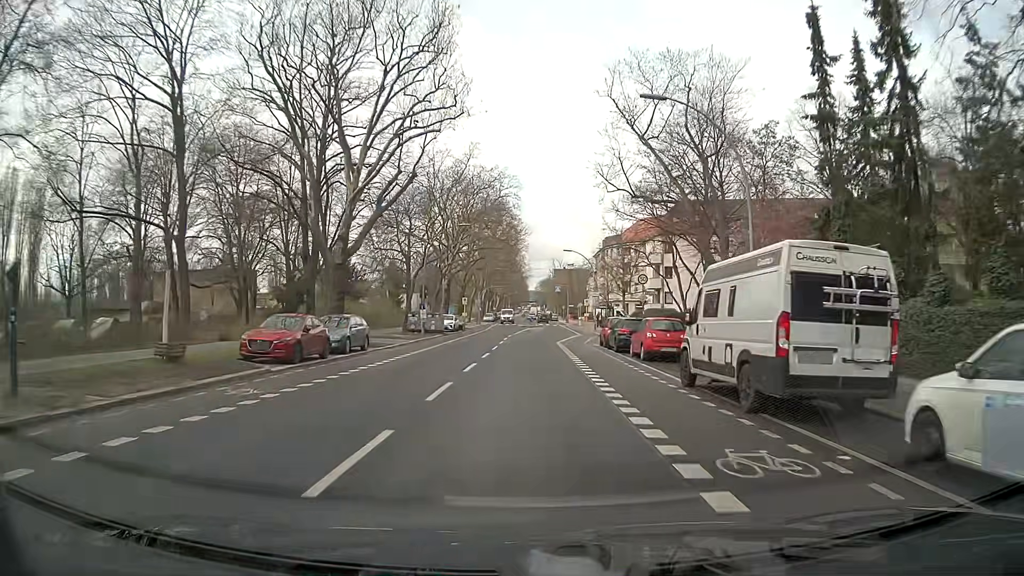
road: secondary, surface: asphalt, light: Day
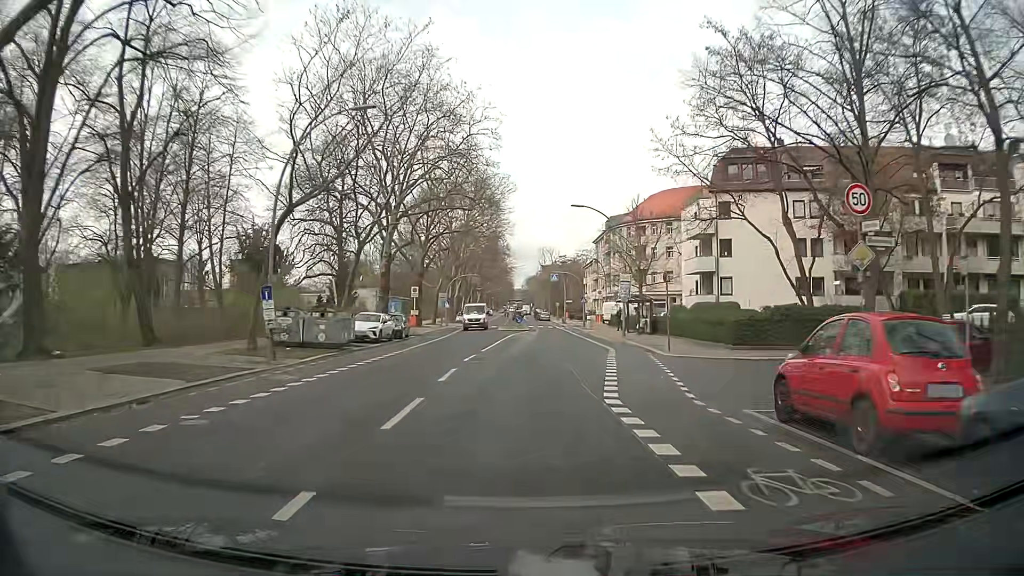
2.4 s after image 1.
(+0.5, +26.6) m; +2°
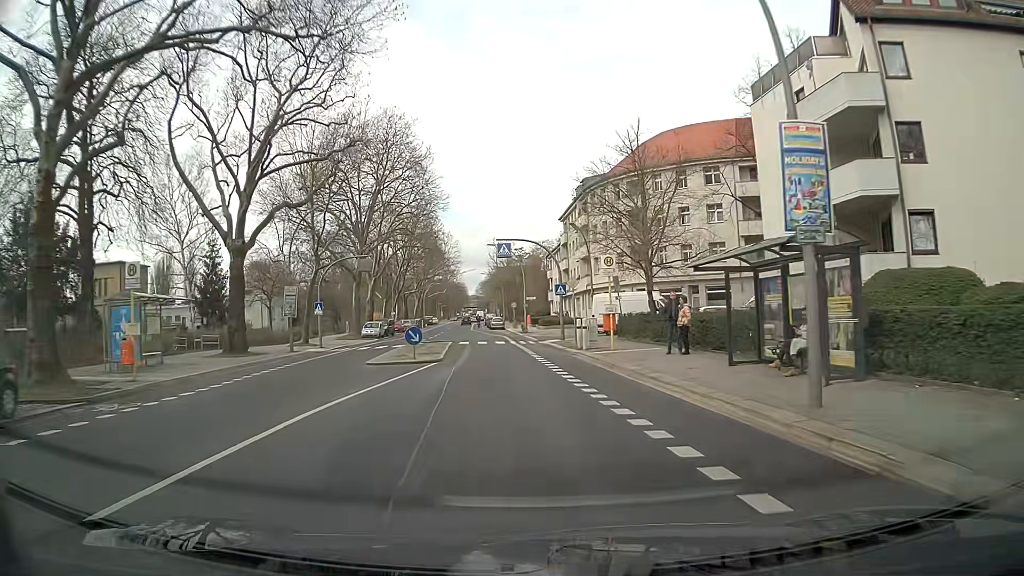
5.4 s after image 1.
(+1.3, +31.8) m; +4°
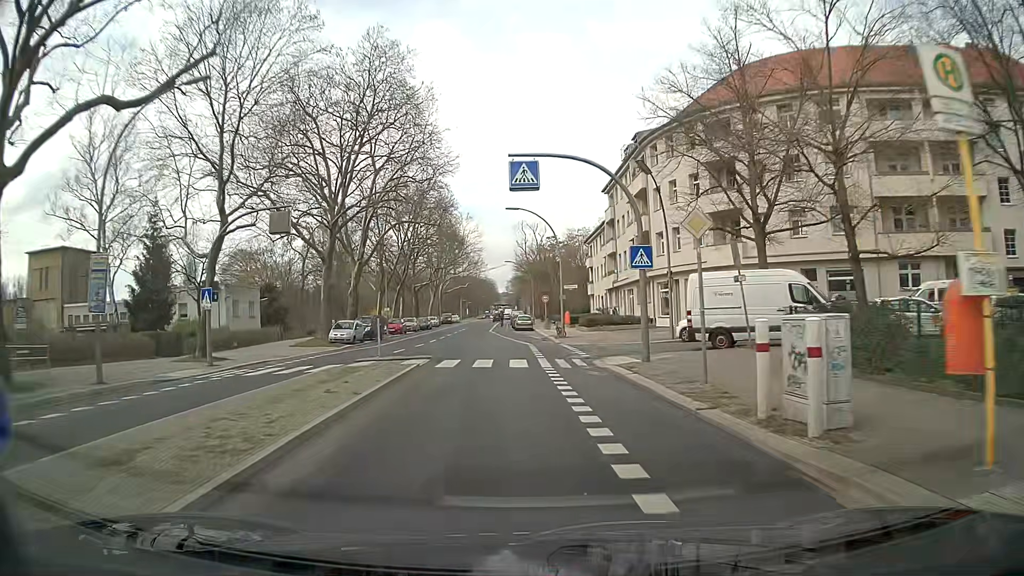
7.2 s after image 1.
(-0.5, +18.6) m; -4°
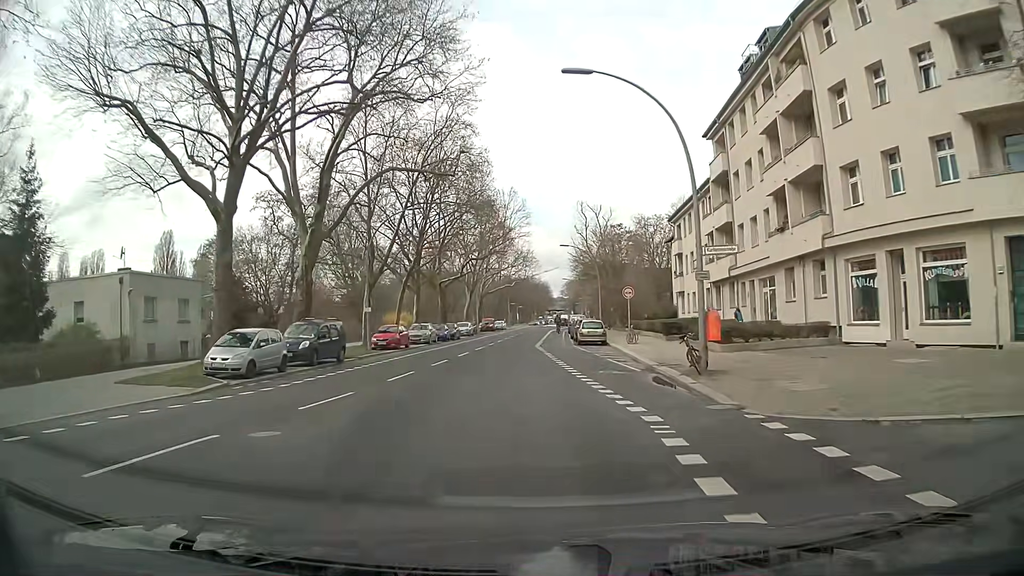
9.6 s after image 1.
(-0.5, +23.3) m; -4°
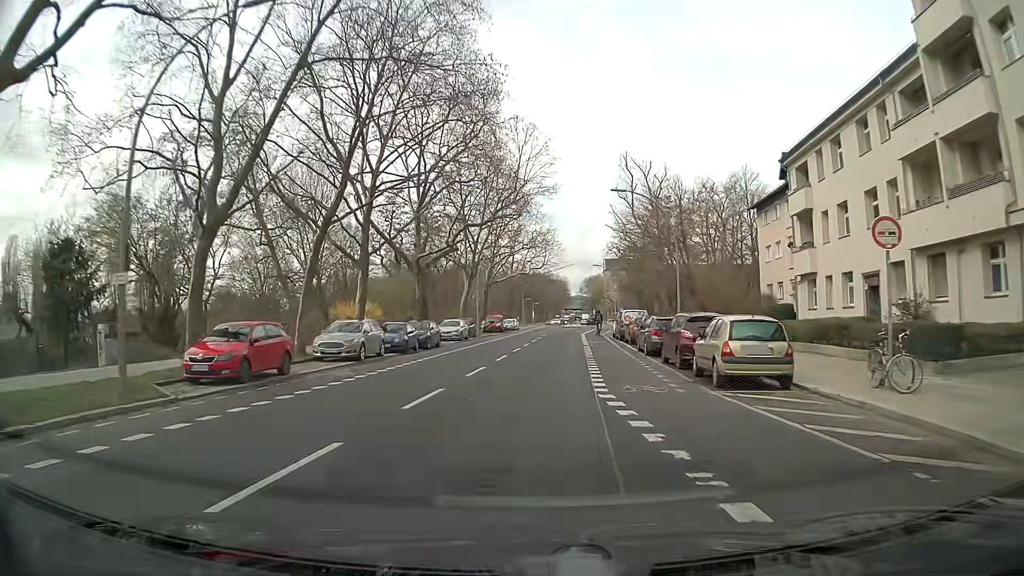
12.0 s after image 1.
(-0.4, +24.8) m; -1°
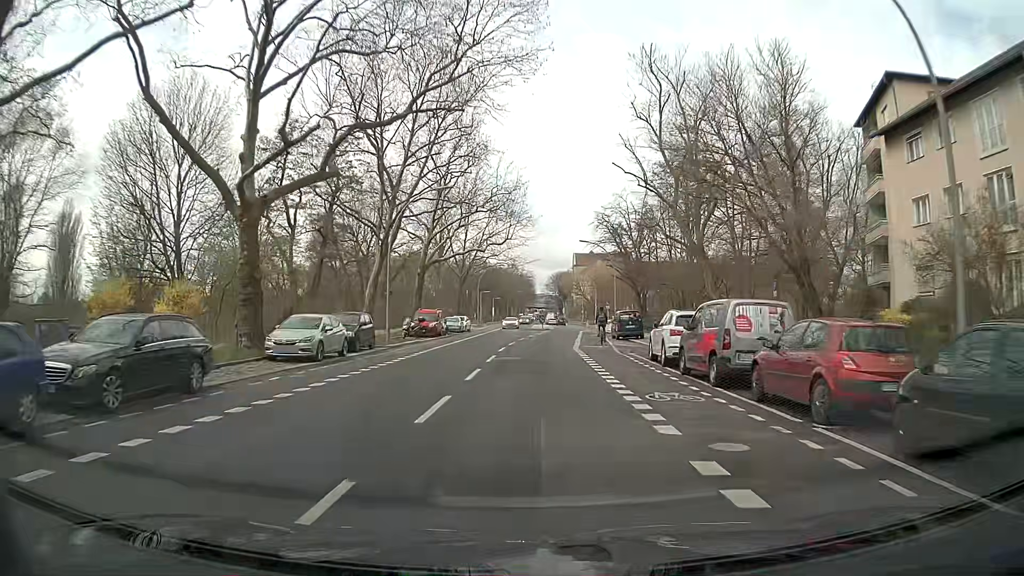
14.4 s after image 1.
(+0.8, +25.4) m; +4°
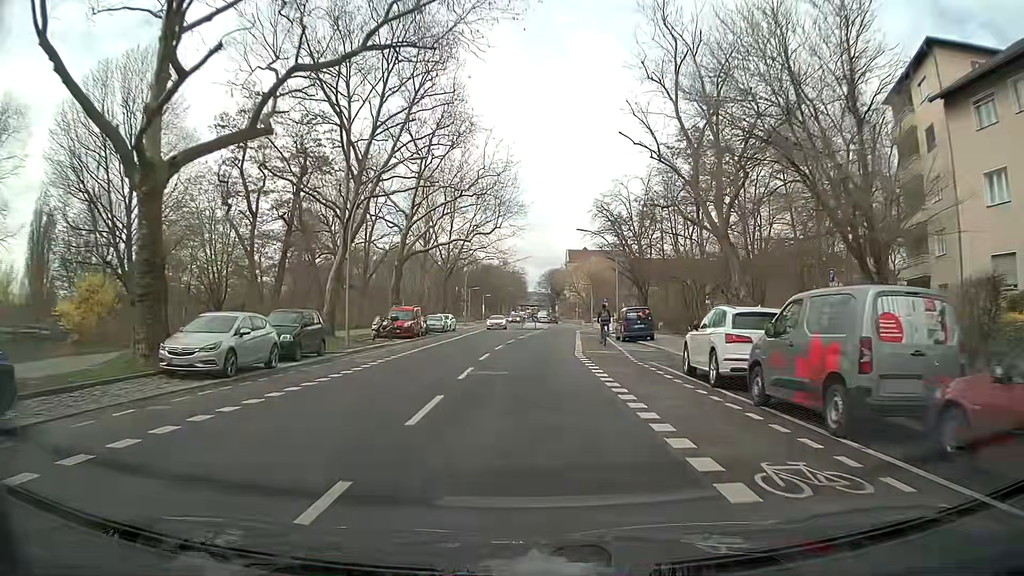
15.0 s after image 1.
(0.0, +6.0) m; -1°
(0, +10) (+1, +20) (+1, +30) (+2, +40) (+2, +50) (+3, +60) (+4, +70) (+5, +80) (+5, +90) (+5, +100) m
